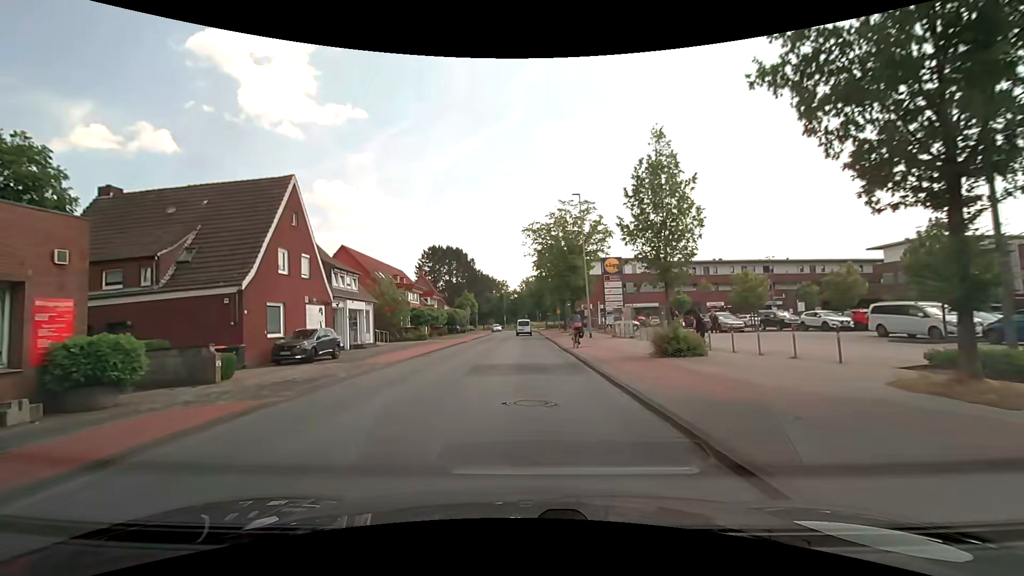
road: tertiary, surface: asphalt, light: Day
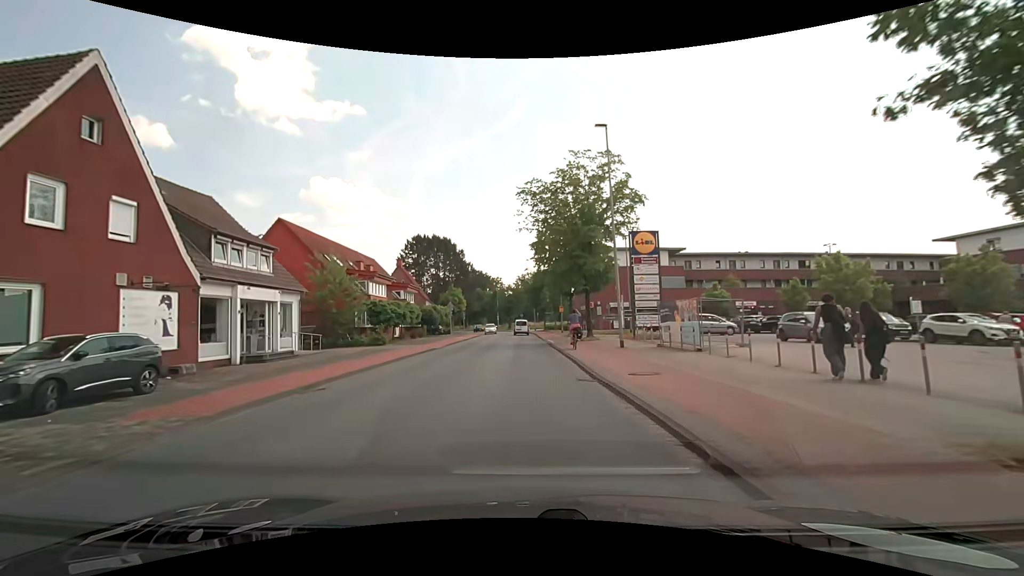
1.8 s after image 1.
(+0.2, +12.9) m; +1°
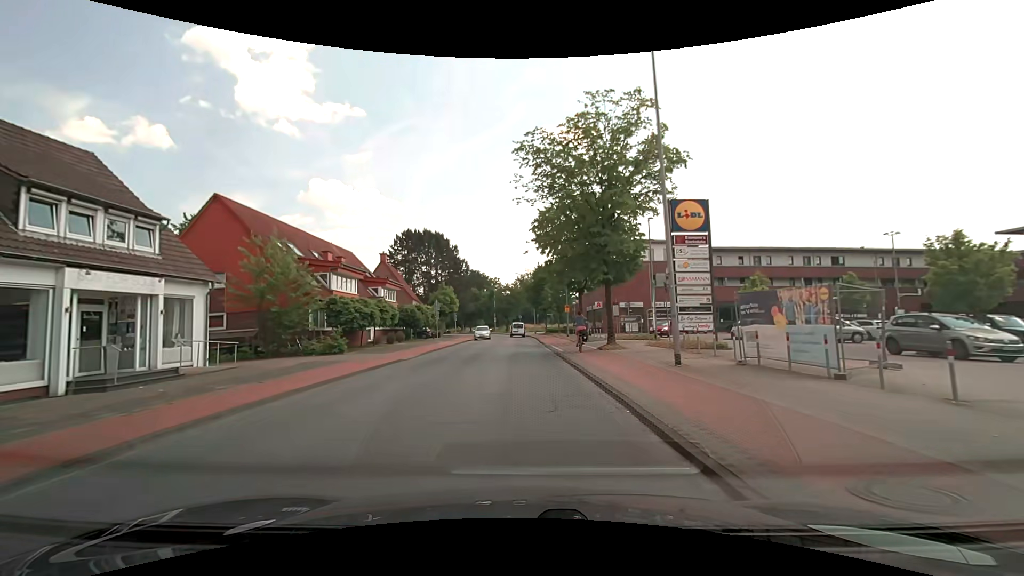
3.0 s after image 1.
(0.0, +8.3) m; -1°
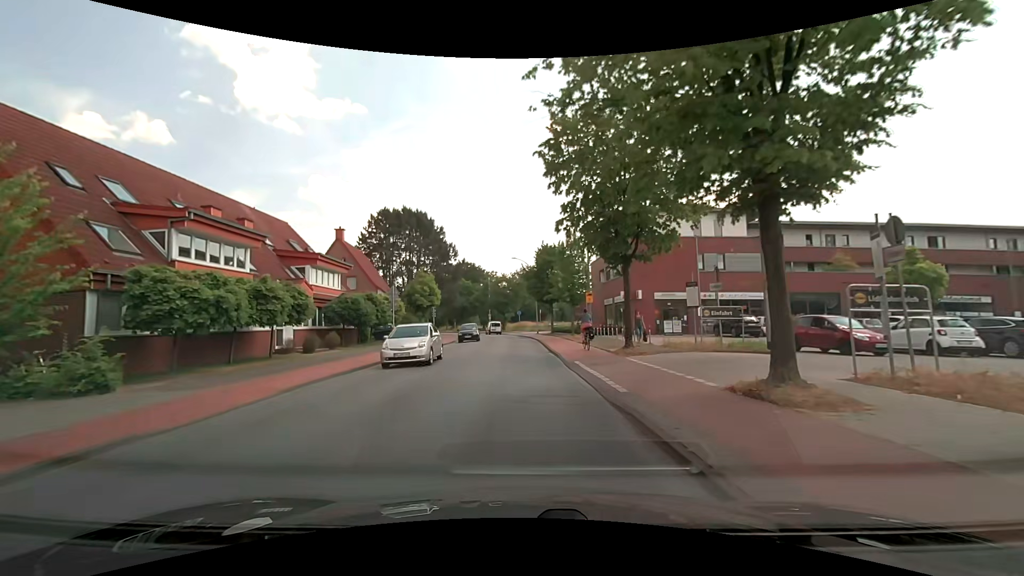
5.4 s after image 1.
(+0.4, +16.0) m; +1°
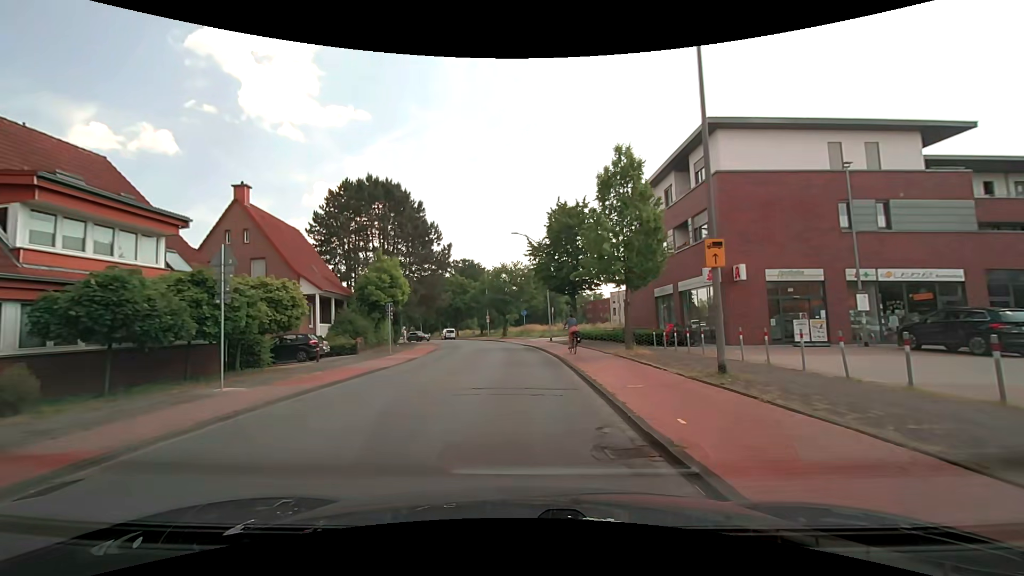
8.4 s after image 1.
(0.0, +19.0) m; -1°
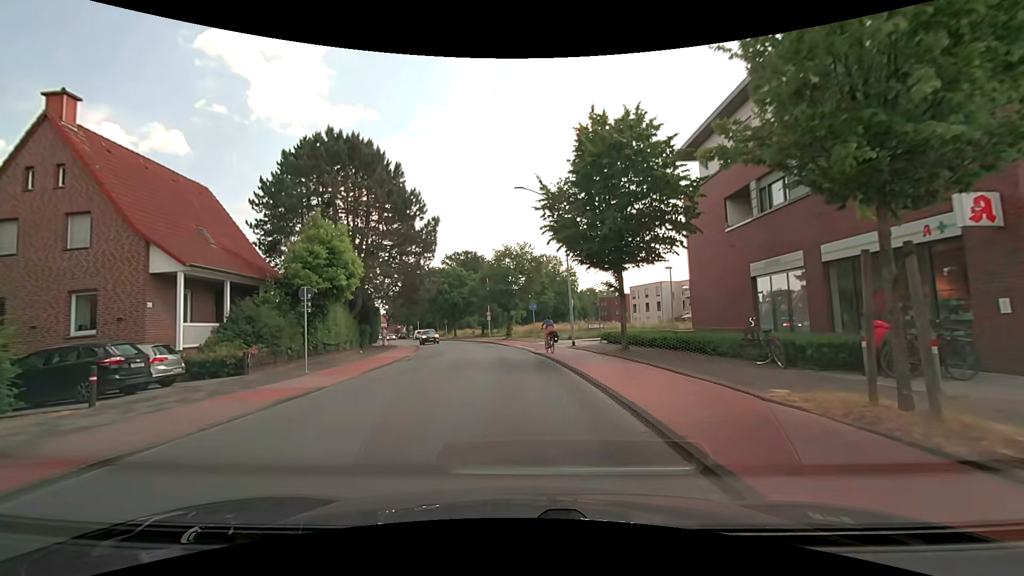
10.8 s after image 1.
(0.0, +13.8) m; 0°
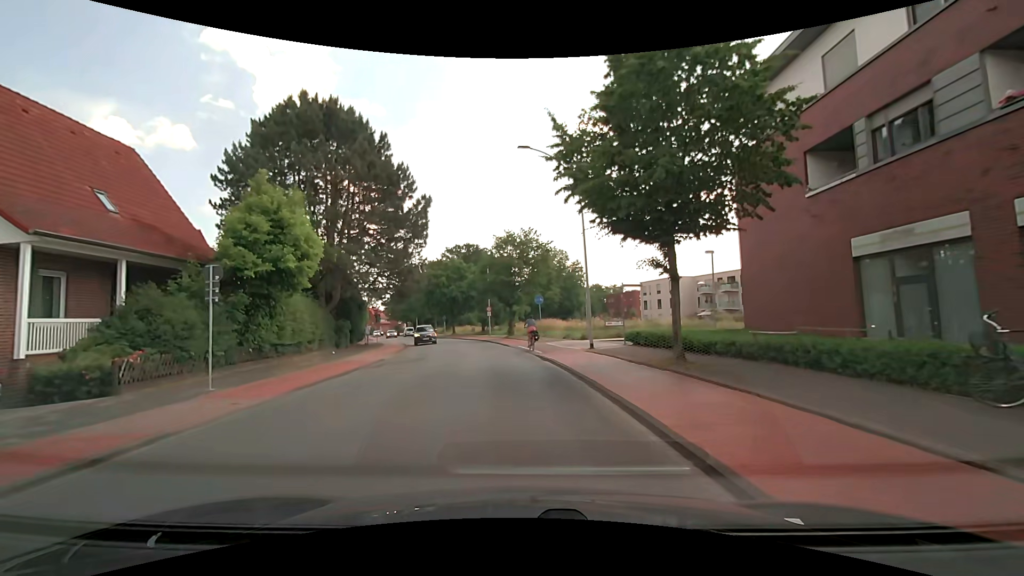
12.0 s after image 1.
(-0.1, +6.2) m; -1°
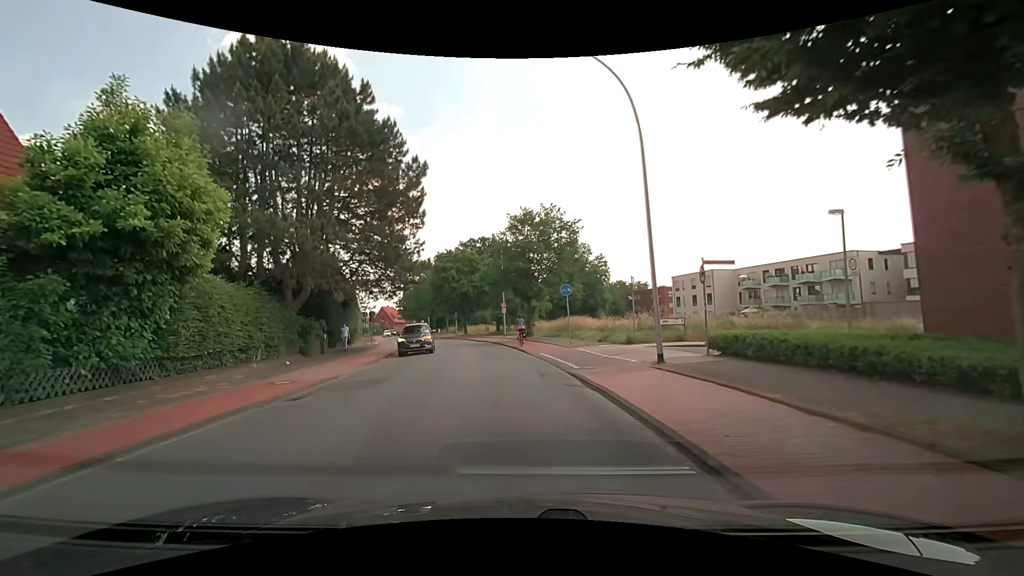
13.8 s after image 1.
(-0.1, +8.7) m; -3°
